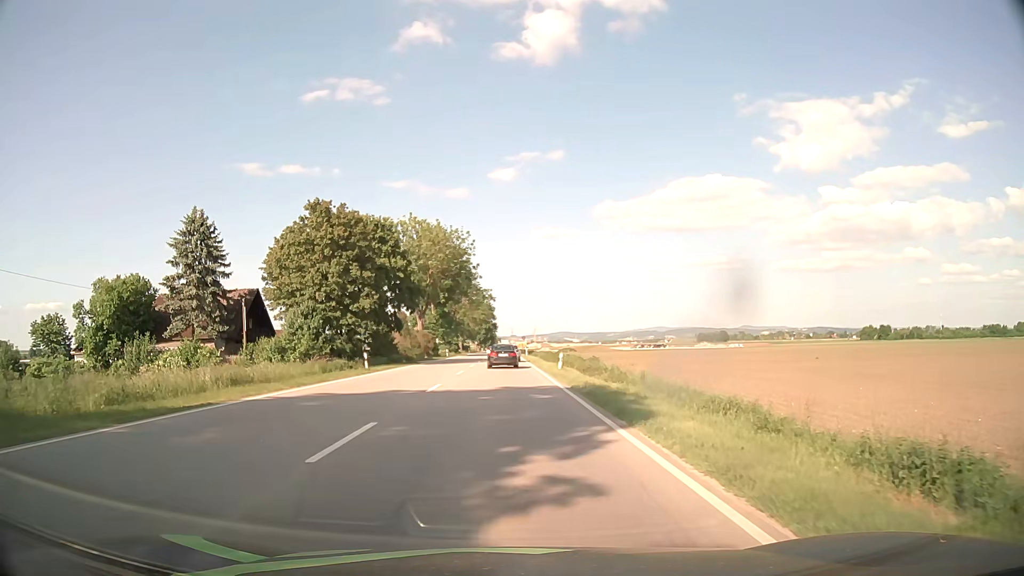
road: primary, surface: asphalt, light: Day
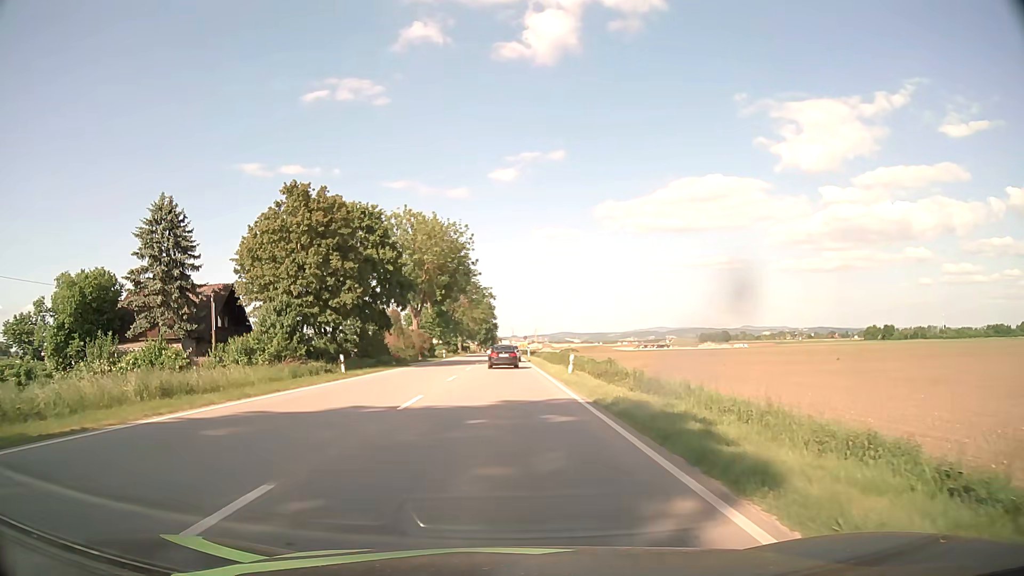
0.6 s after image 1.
(0.0, +5.4) m; 0°
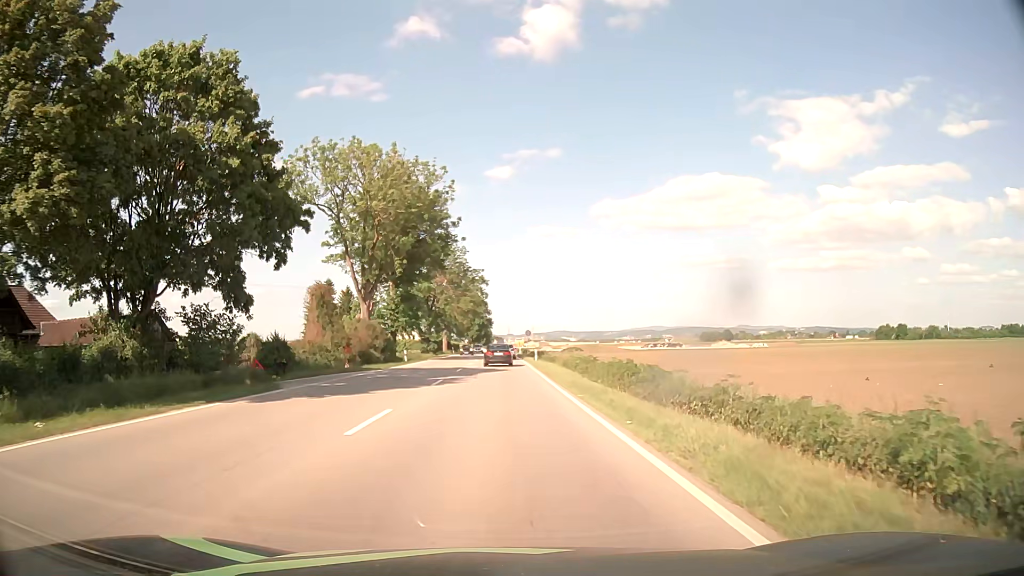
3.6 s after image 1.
(+0.1, +28.2) m; +1°
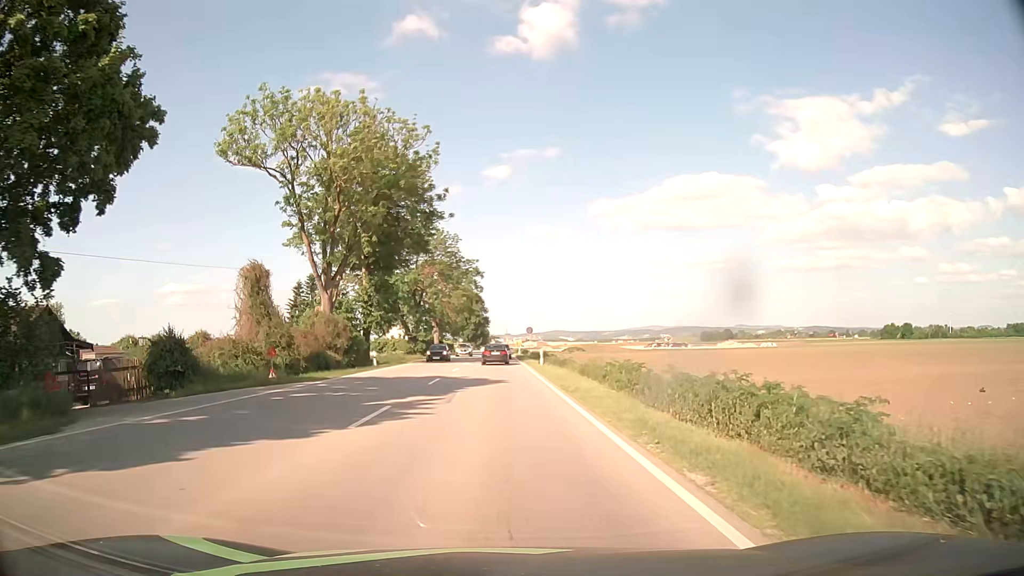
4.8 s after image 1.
(0.0, +11.4) m; 0°
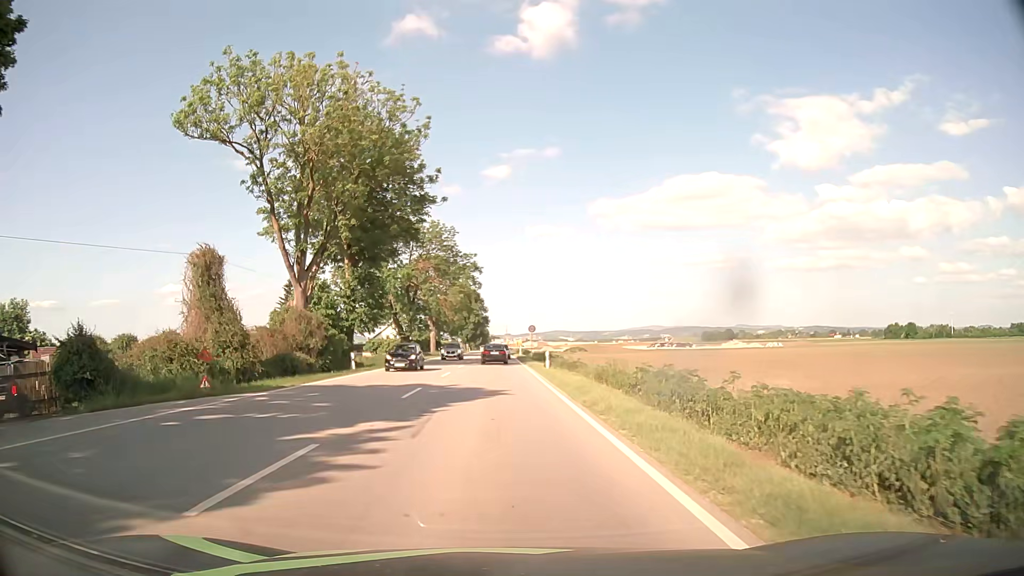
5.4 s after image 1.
(0.0, +5.8) m; 0°
(0, +10) (0, +20) (0, +30) (-1, +40) (-1, +50) (-1, +60) (-1, +70) (-1, +80) (-2, +90) (-2, +100) m
